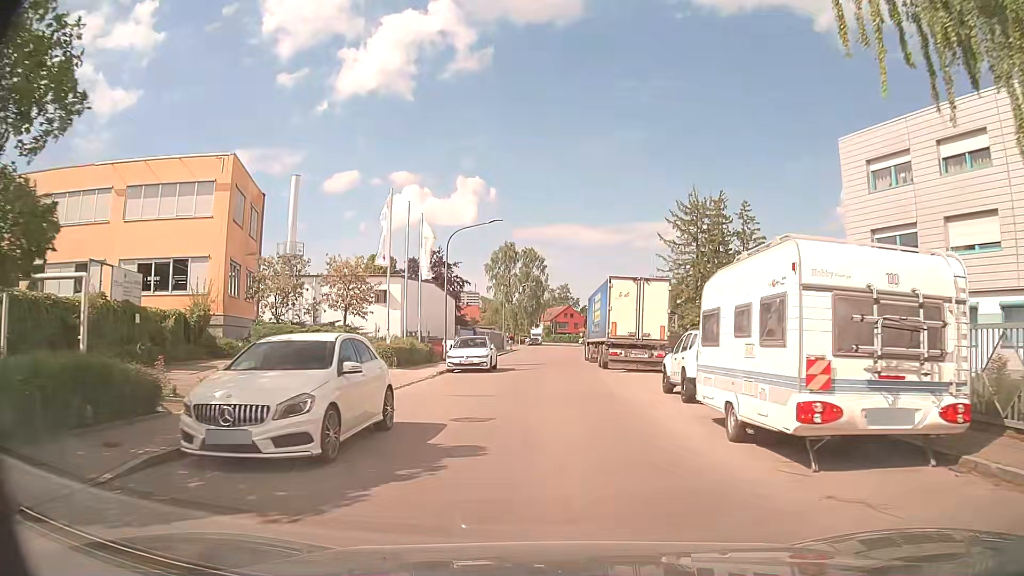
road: residential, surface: asphalt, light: Day
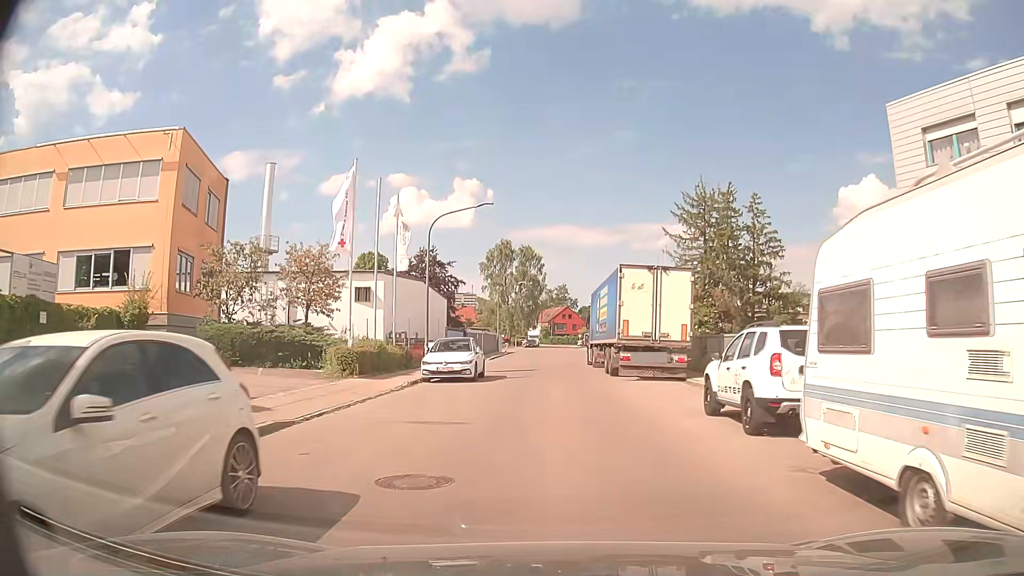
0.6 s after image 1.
(0.0, +5.1) m; 0°
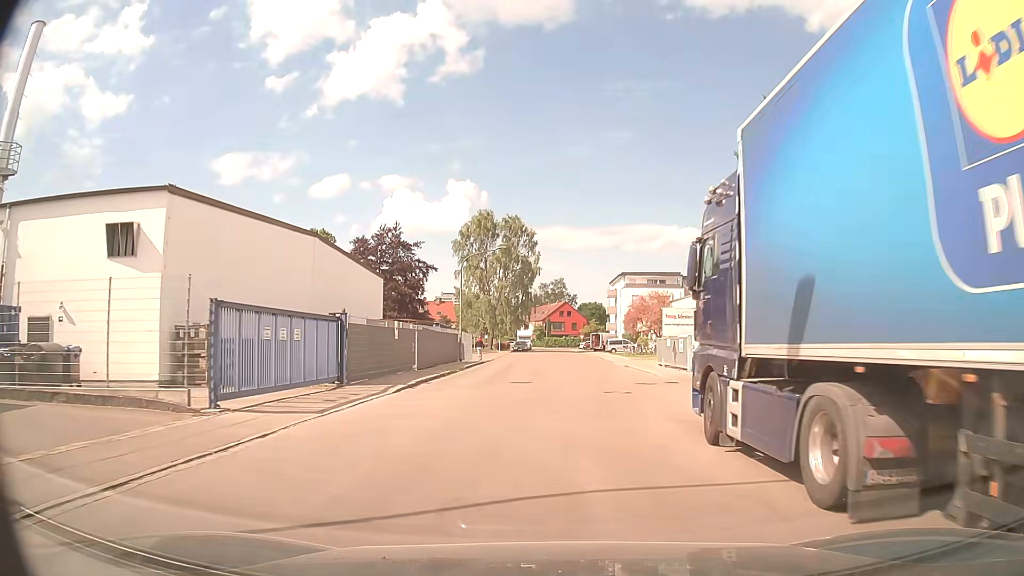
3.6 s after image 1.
(-0.1, +29.6) m; 0°
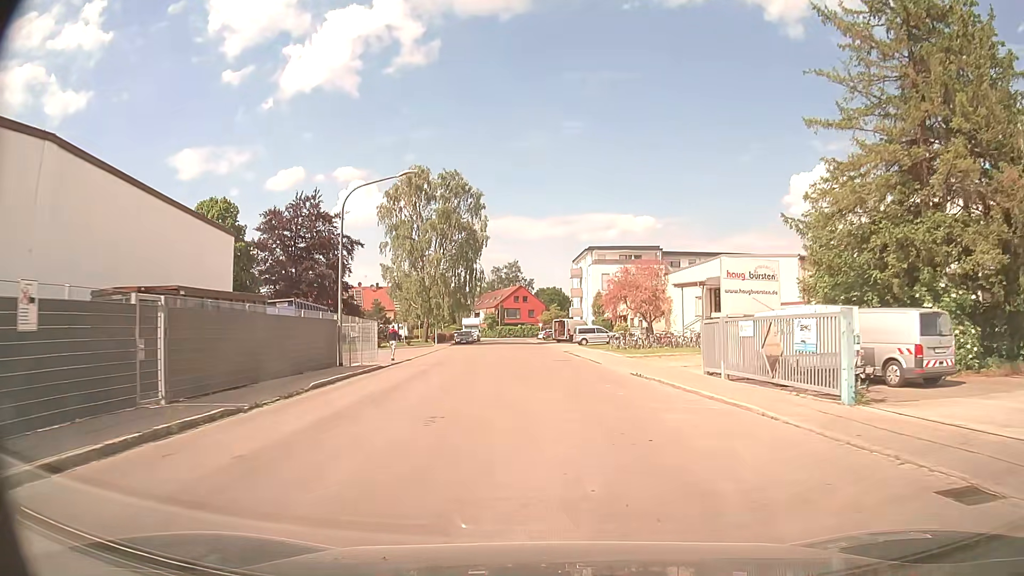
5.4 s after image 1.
(+0.5, +19.4) m; +4°
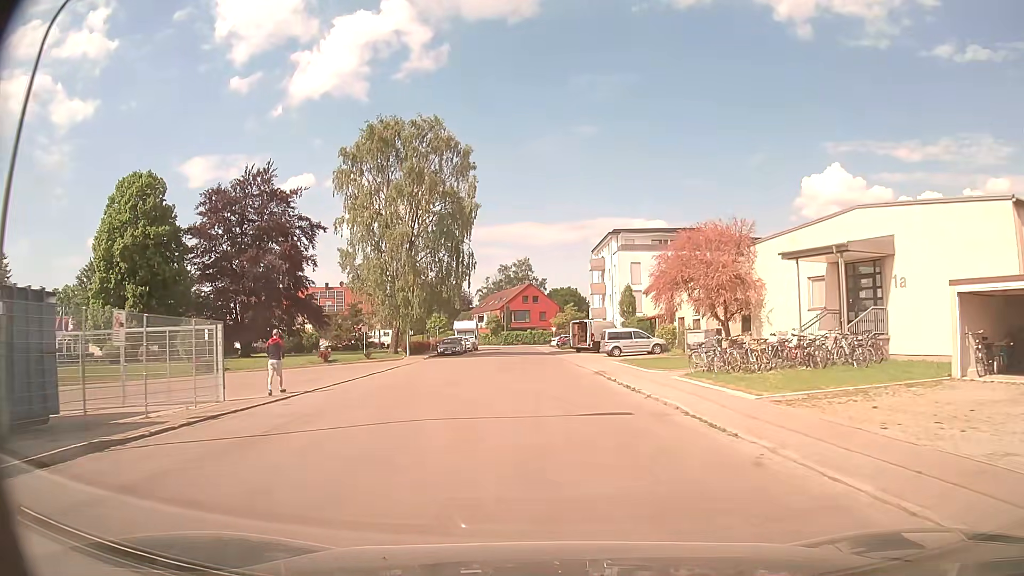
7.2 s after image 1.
(-0.2, +19.1) m; -2°
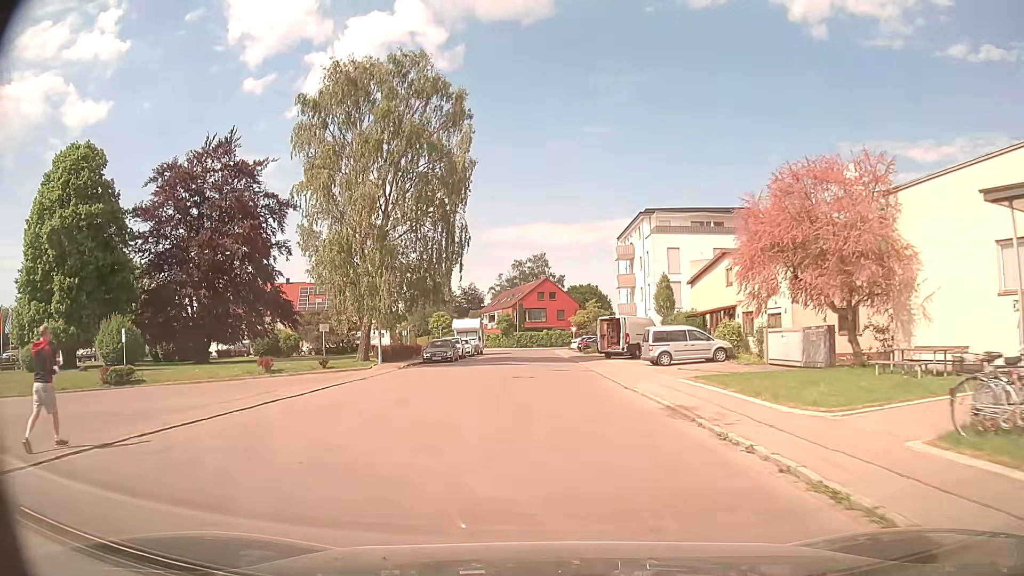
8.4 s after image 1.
(0.0, +12.5) m; -1°
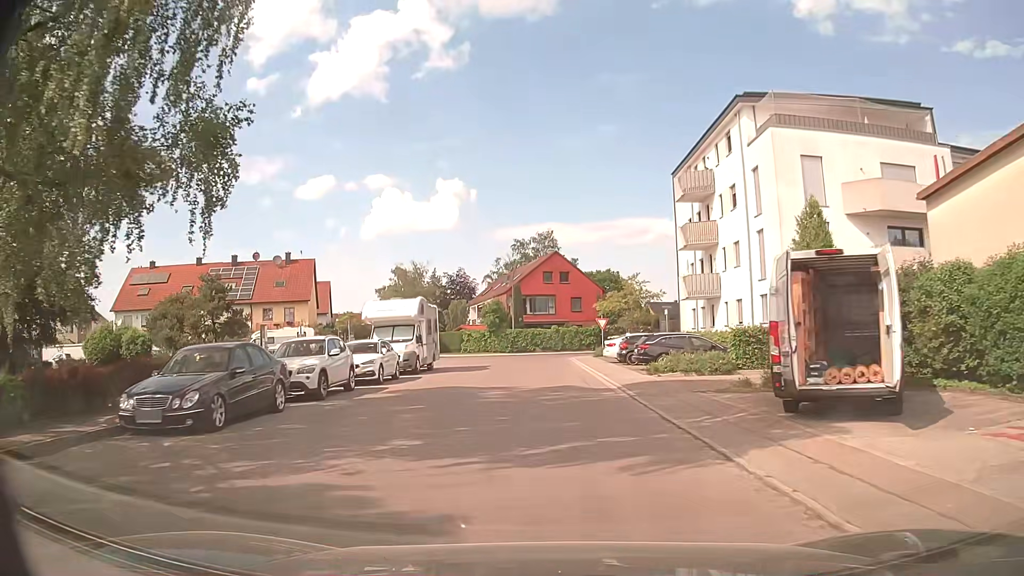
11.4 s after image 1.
(-0.2, +30.0) m; -1°
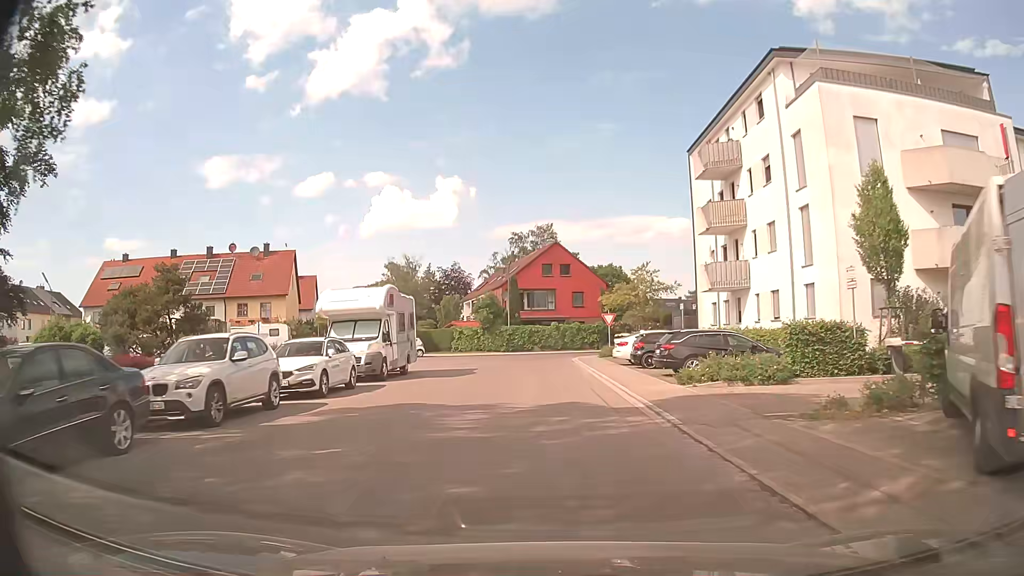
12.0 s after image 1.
(0.0, +5.5) m; 0°
